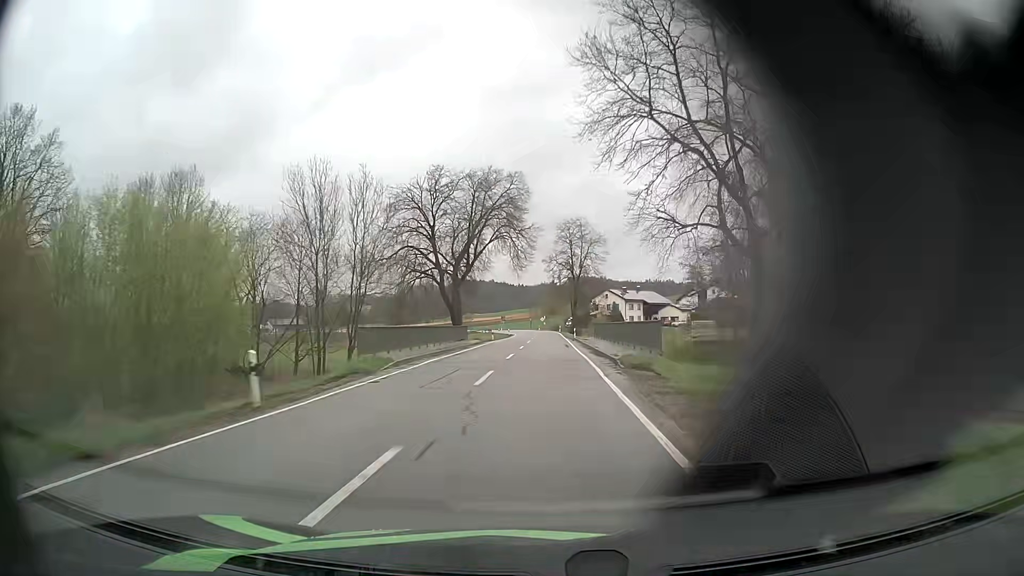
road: secondary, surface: asphalt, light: Day
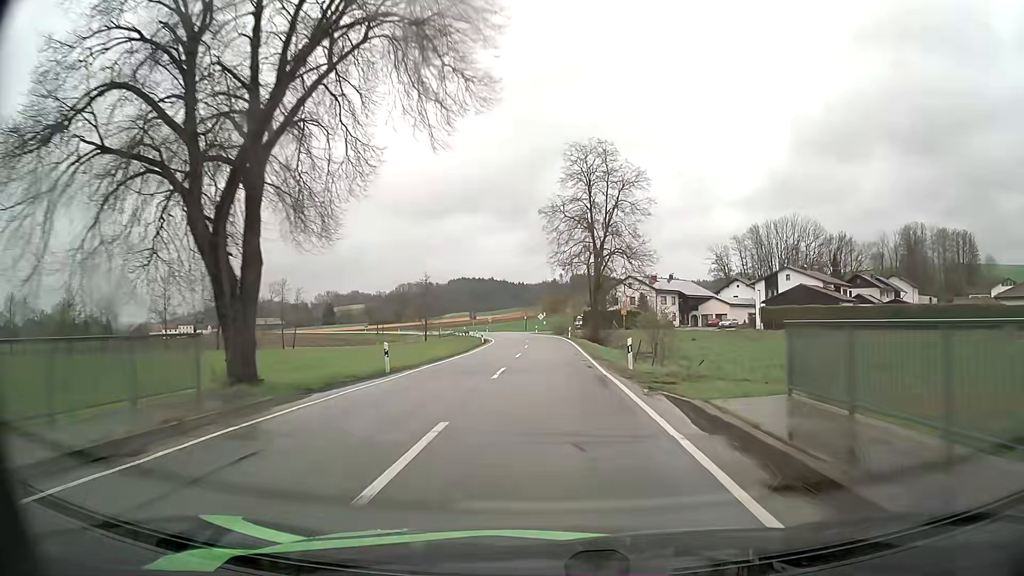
(-0.1, +42.0) m; 0°
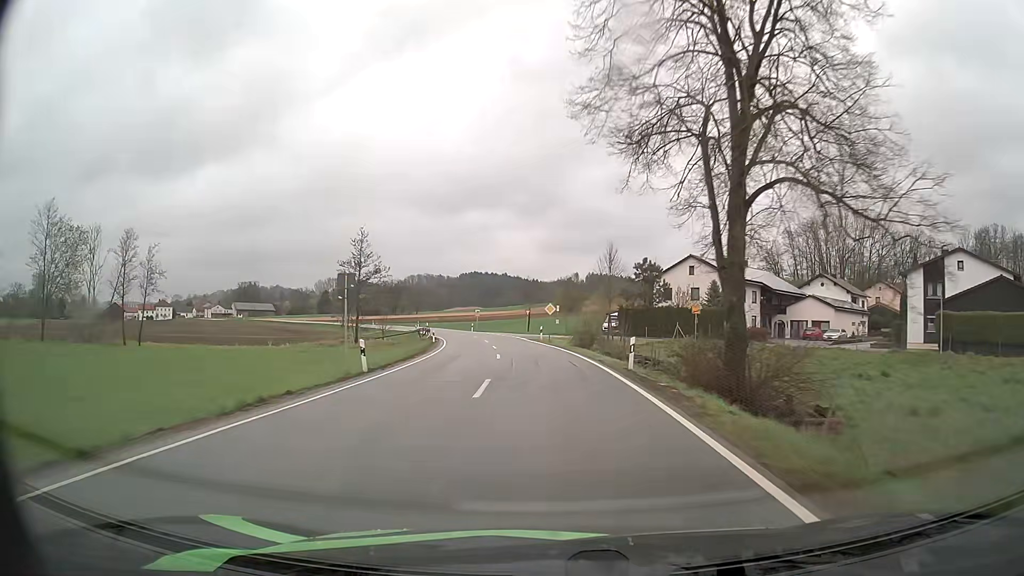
(-0.1, +39.8) m; -1°
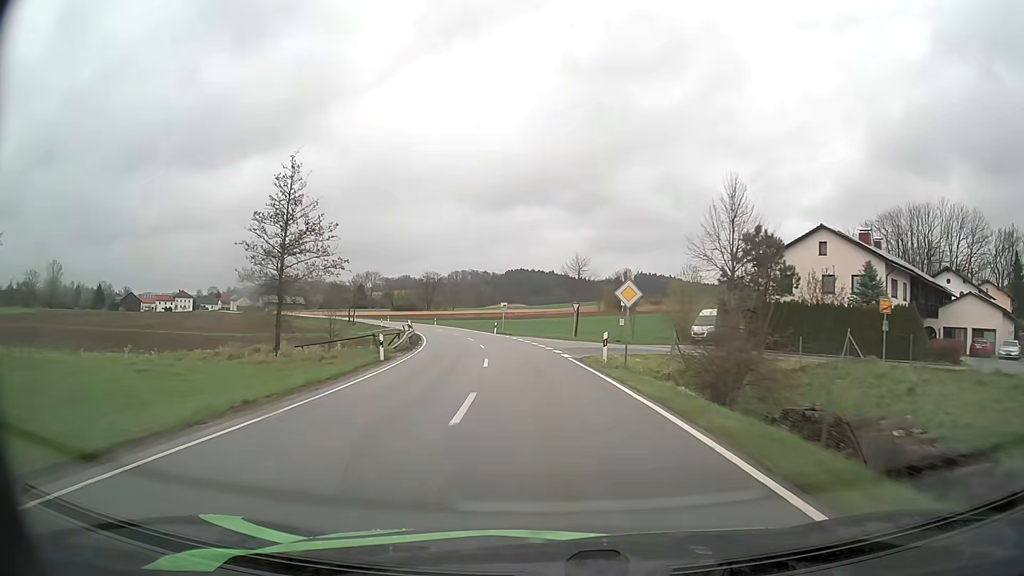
(-0.7, +25.5) m; -4°
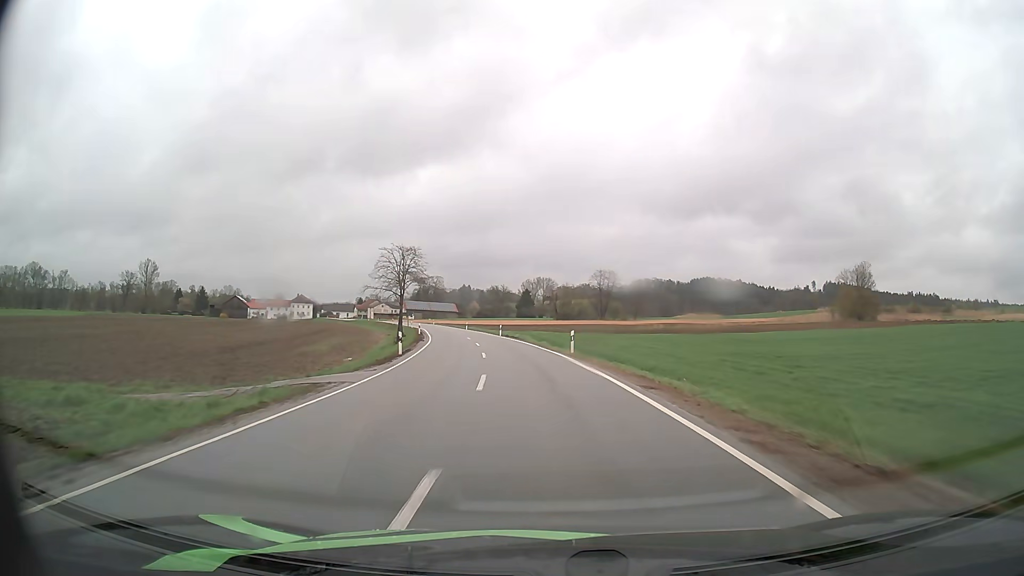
(-7.9, +63.4) m; -15°
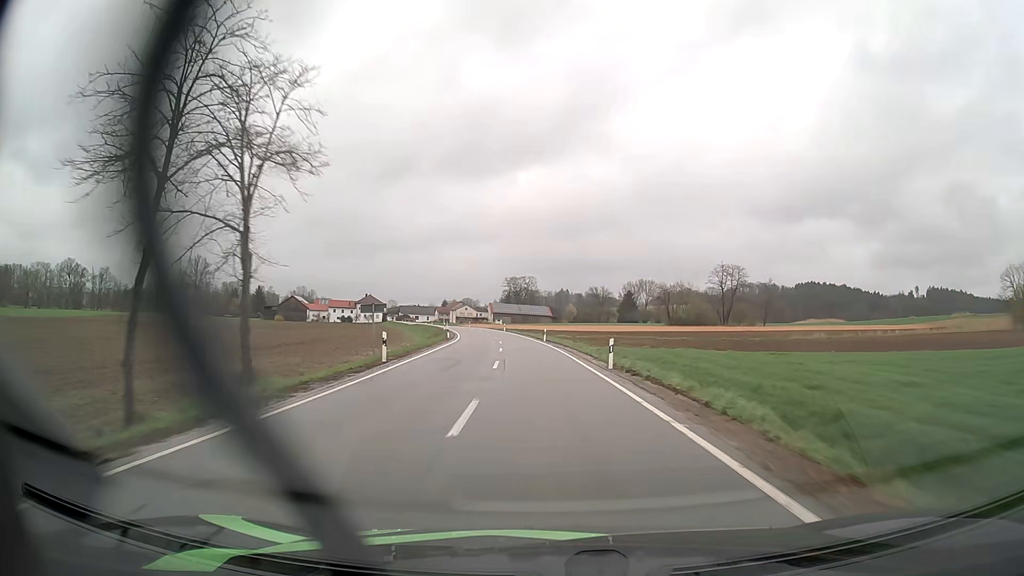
(-3.1, +39.8) m; -8°
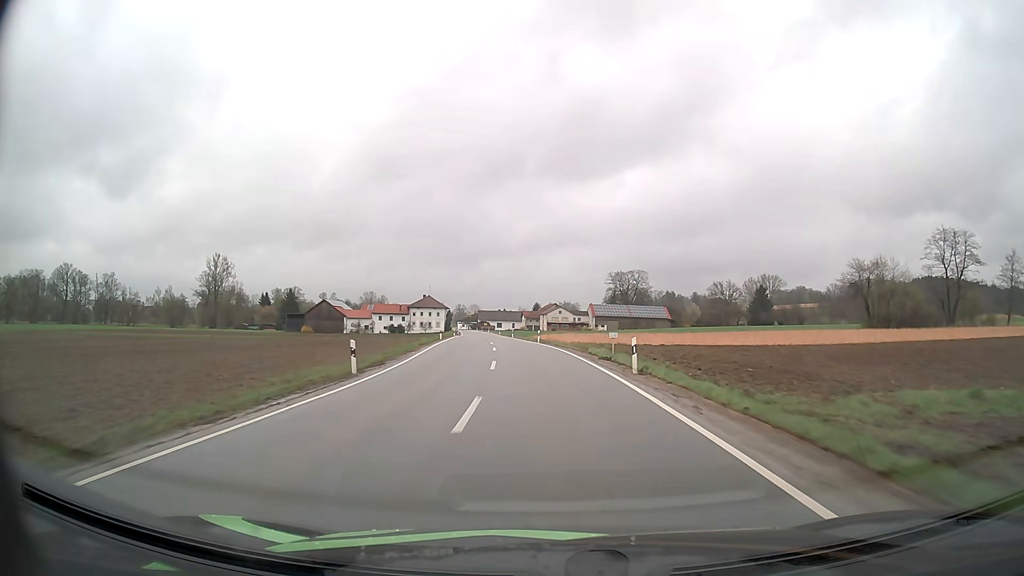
(-5.1, +68.1) m; -9°
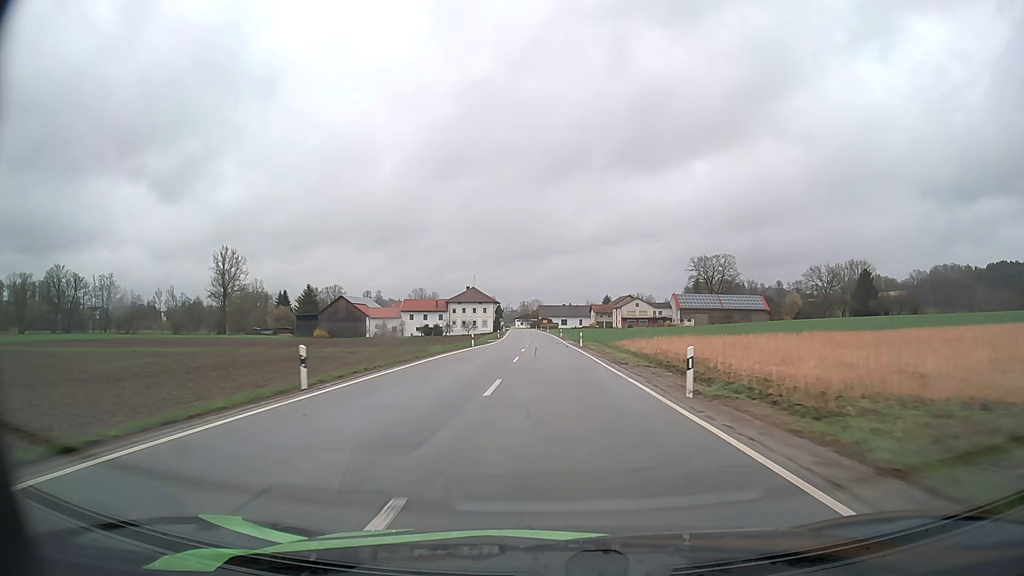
(-2.2, +41.8) m; -6°
(0, +10) (0, +20) (0, +30) (0, +40) (0, +50) (-1, +60) (-1, +70) (-1, +80) (-2, +90) (-2, +100) m
